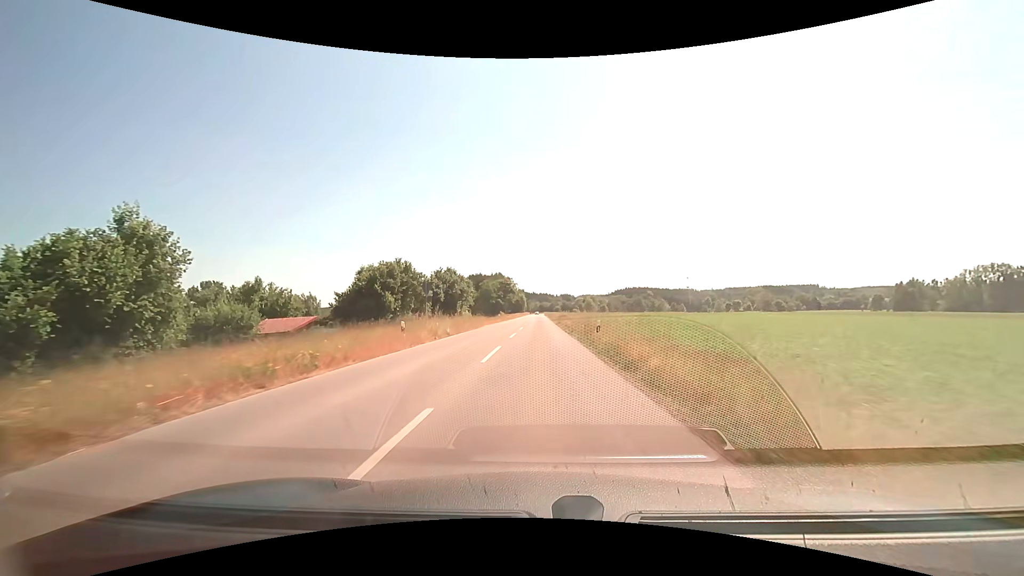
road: tertiary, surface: asphalt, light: Day
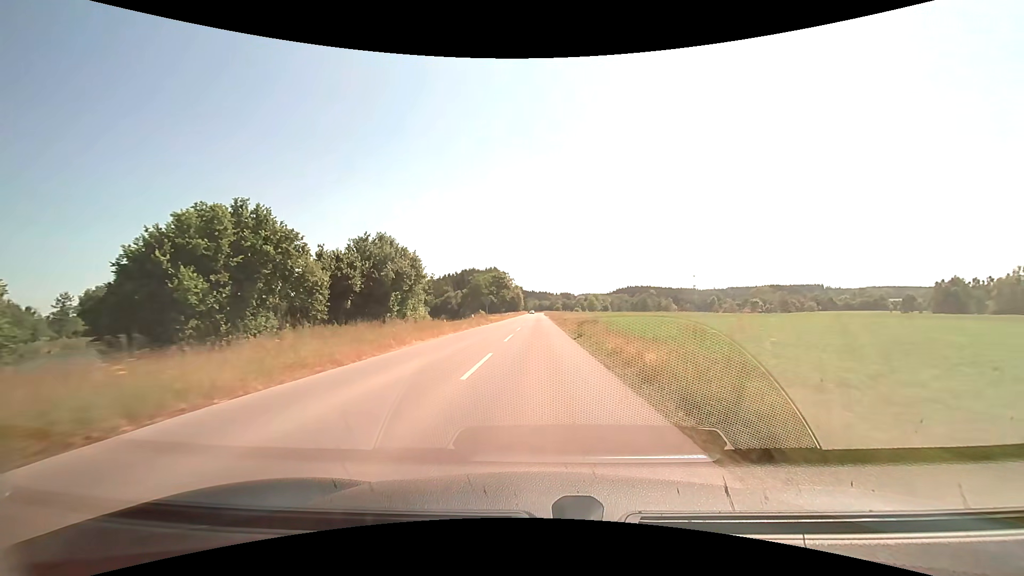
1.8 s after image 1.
(+0.2, +27.3) m; 0°
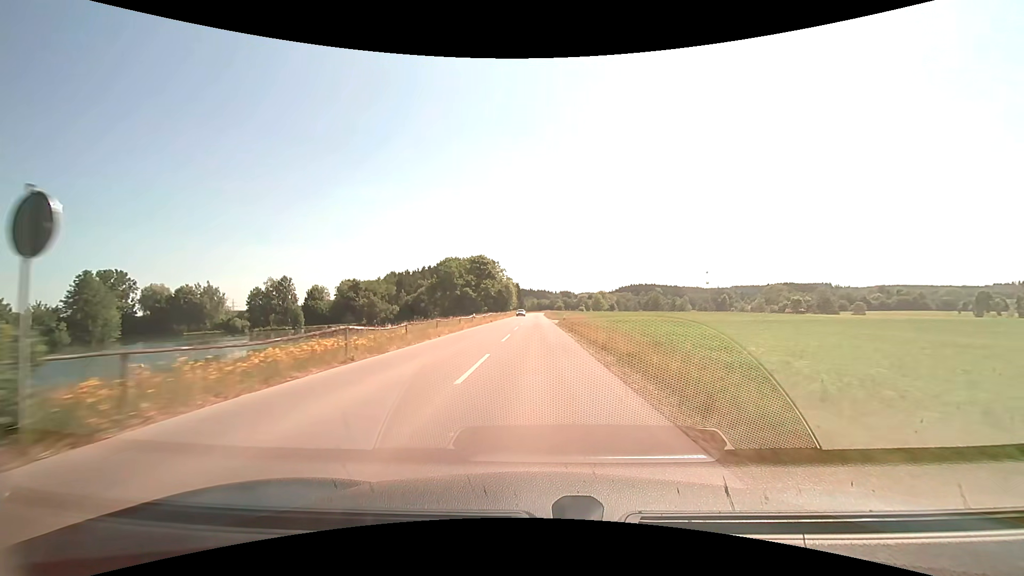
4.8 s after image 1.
(+0.1, +49.0) m; 0°
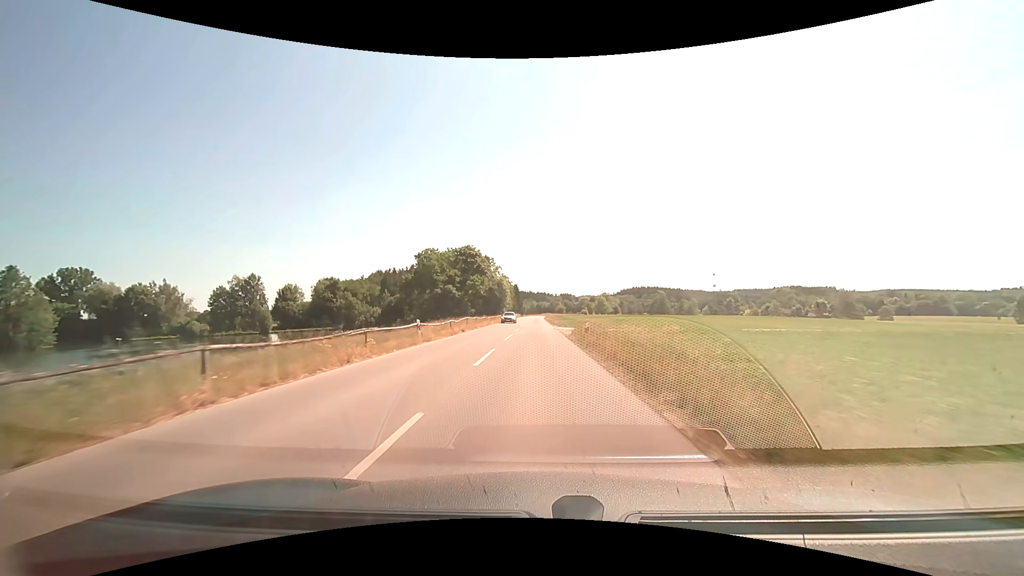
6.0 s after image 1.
(0.0, +20.7) m; 0°
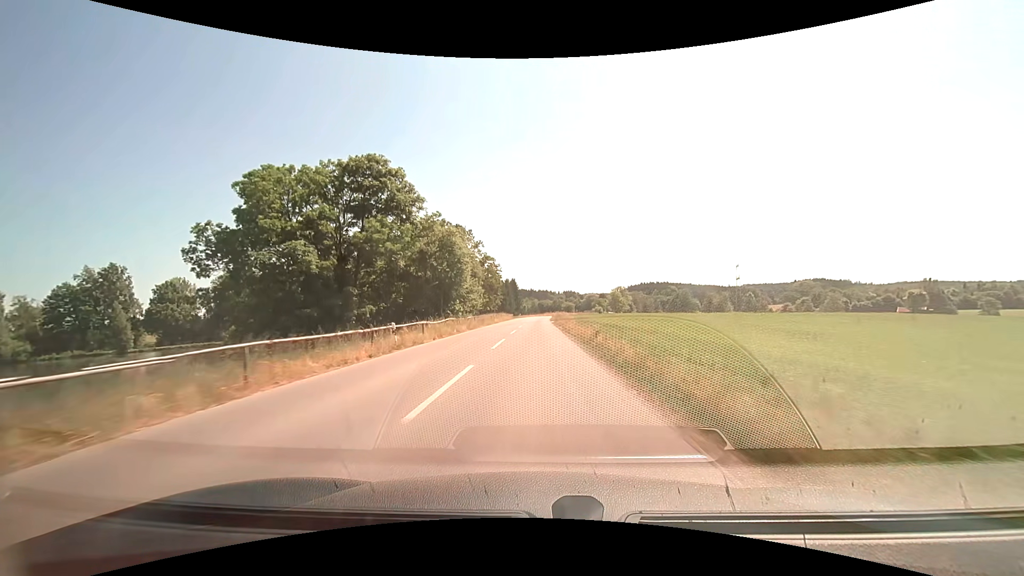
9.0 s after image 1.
(-0.1, +54.2) m; 0°
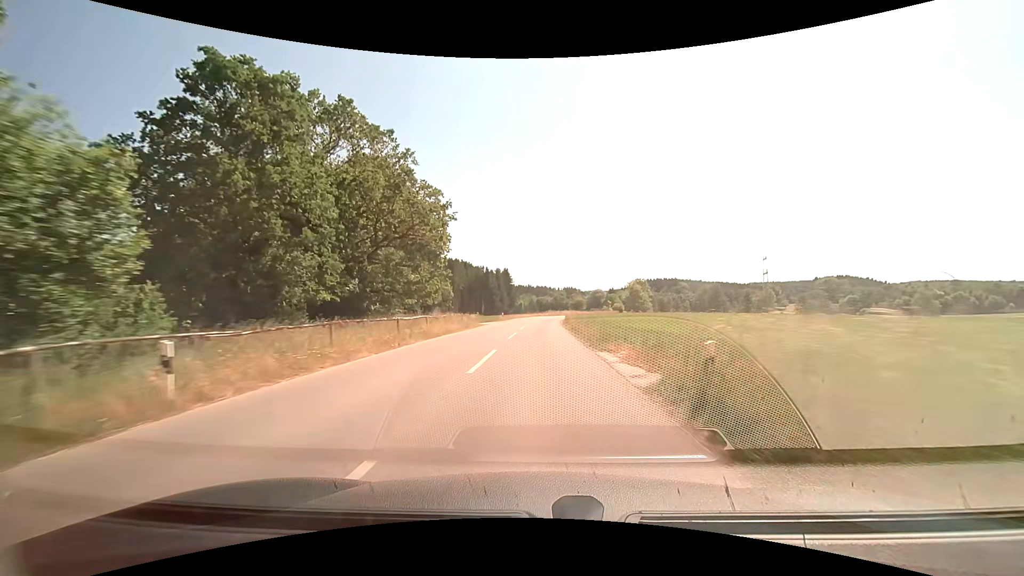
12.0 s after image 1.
(0.0, +56.0) m; 0°
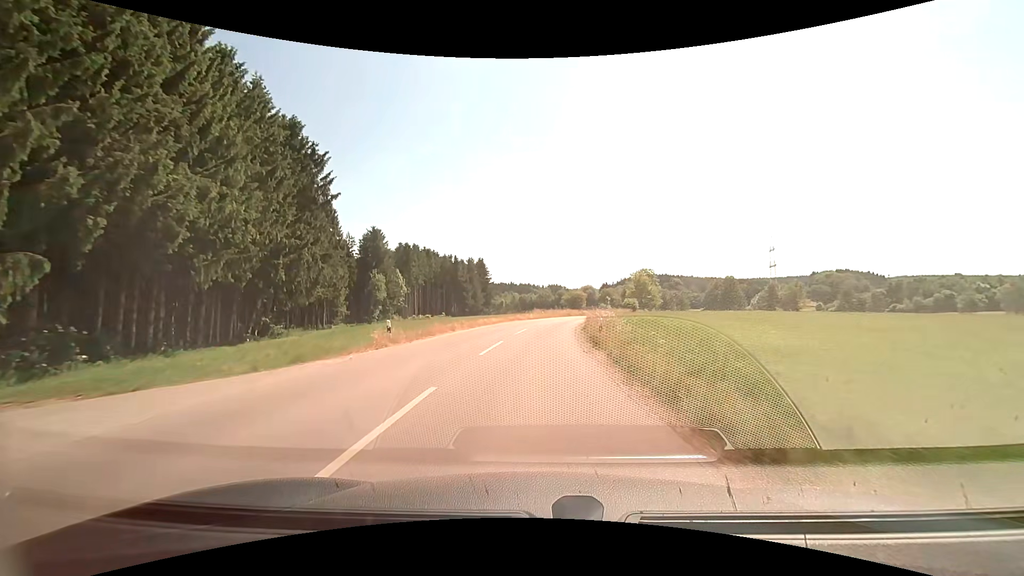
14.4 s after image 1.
(+0.5, +43.8) m; +2°
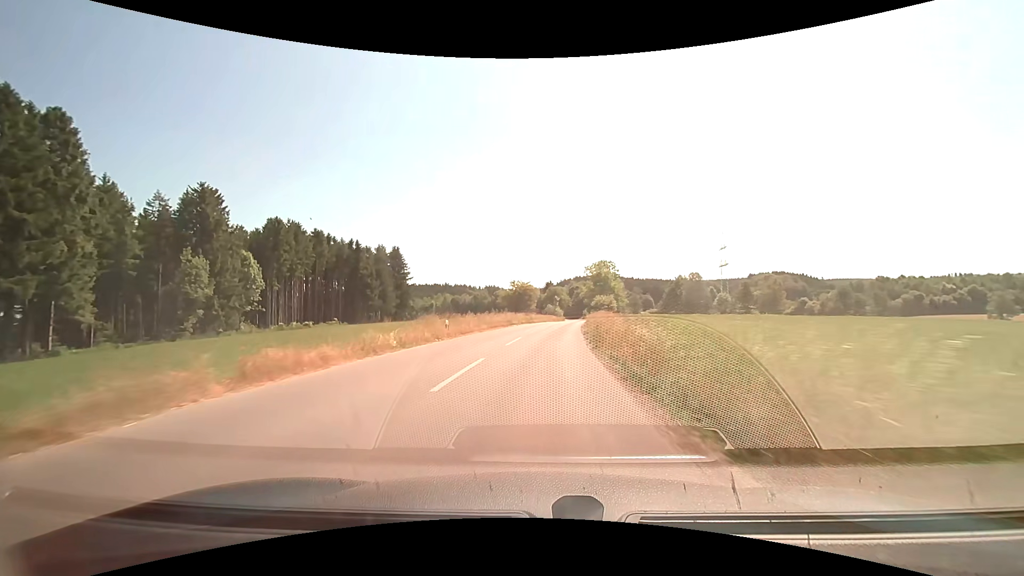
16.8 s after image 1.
(+2.0, +41.7) m; +7°
(0, +10) (+1, +20) (+1, +30) (+2, +40) (+3, +50) (+4, +60) (+5, +70) (+6, +80) (+7, +90) (+8, +100) m
